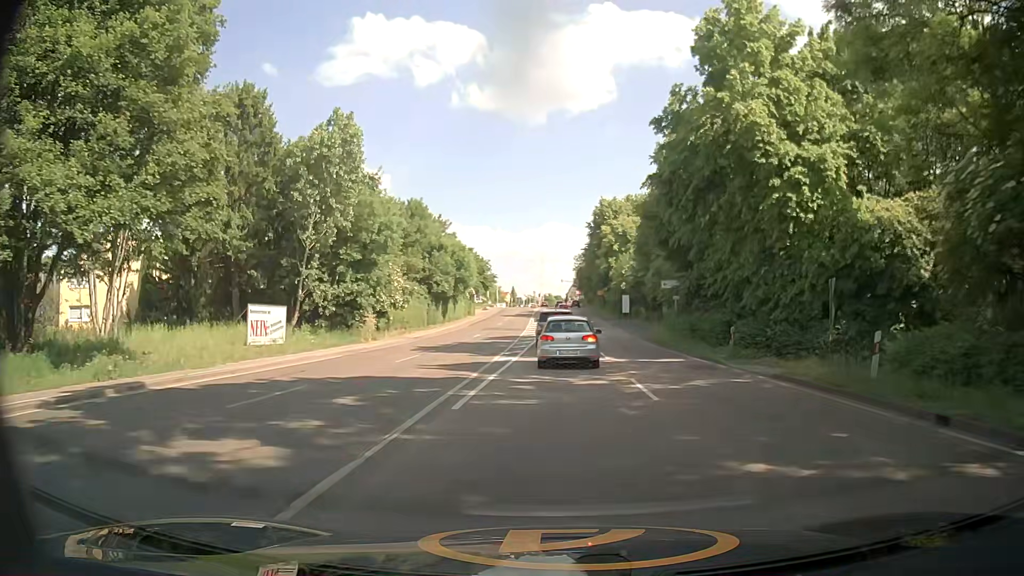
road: primary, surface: asphalt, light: Day
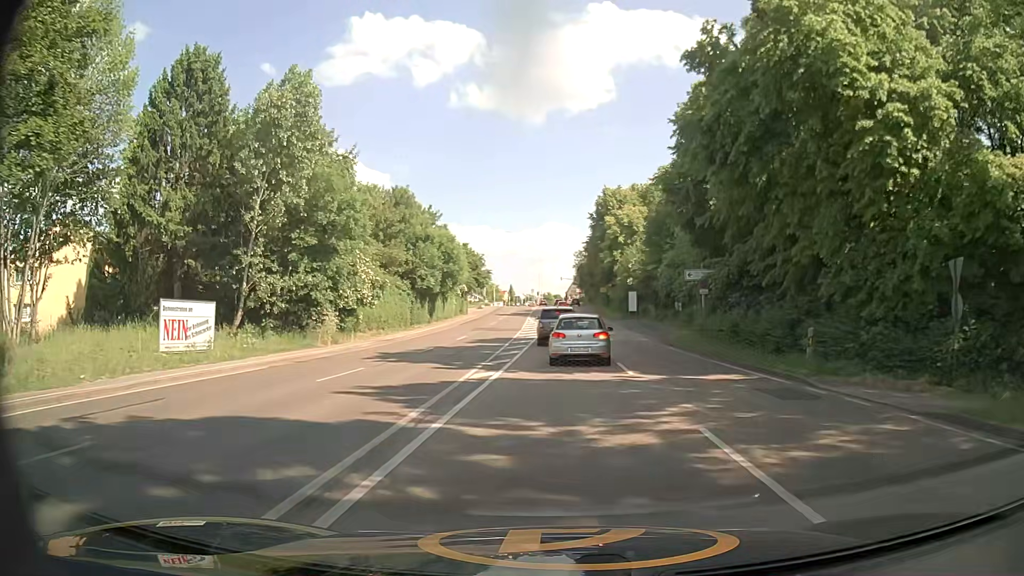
(0.0, +7.4) m; 0°
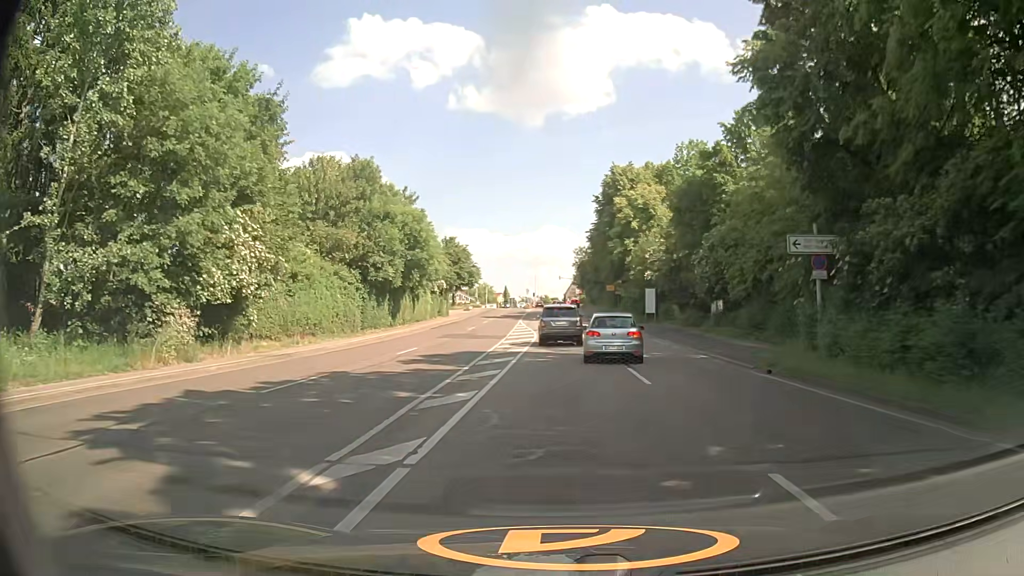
(+0.1, +14.5) m; +1°
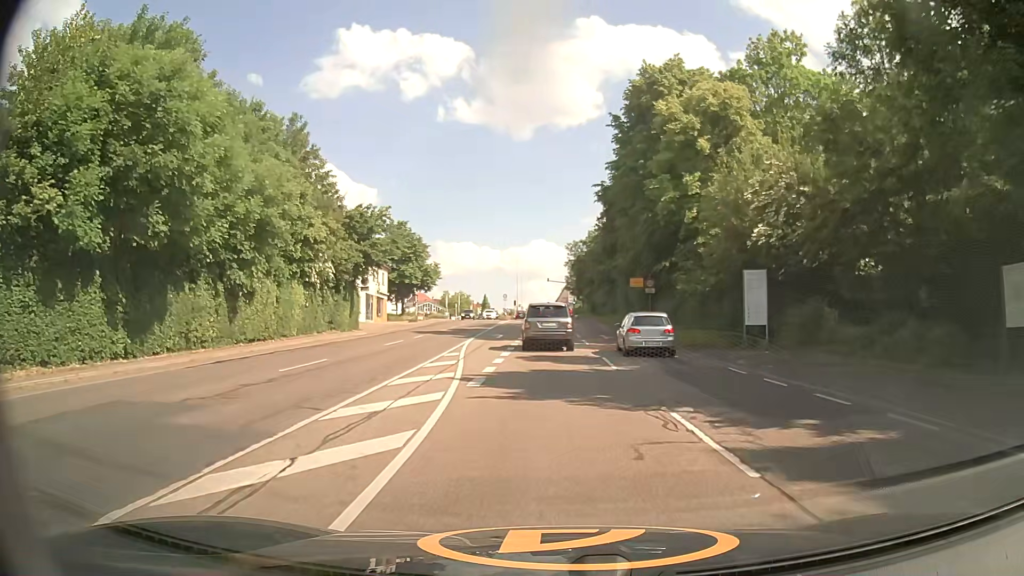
(+0.2, +32.2) m; +1°
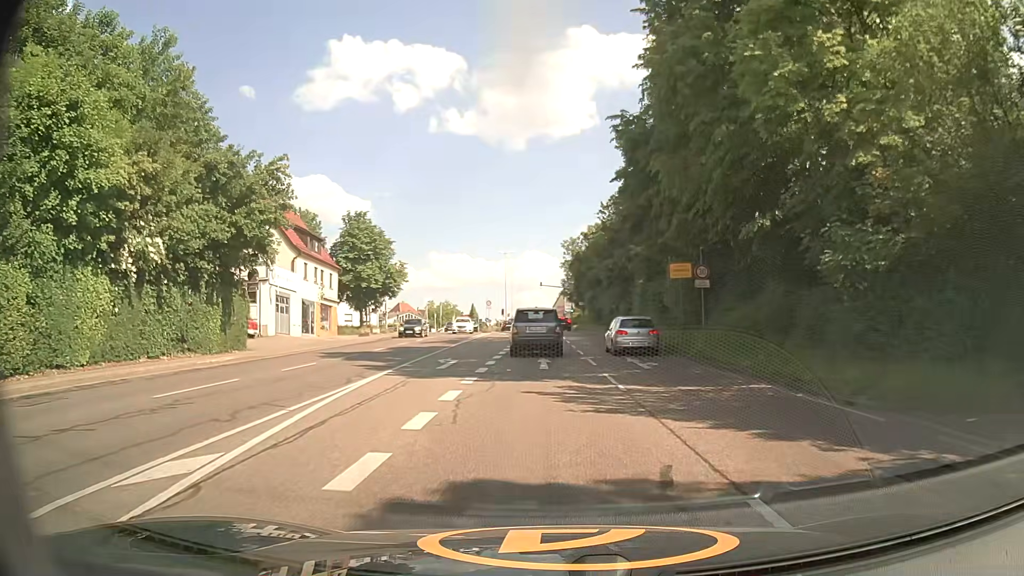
(+0.1, +16.8) m; 0°
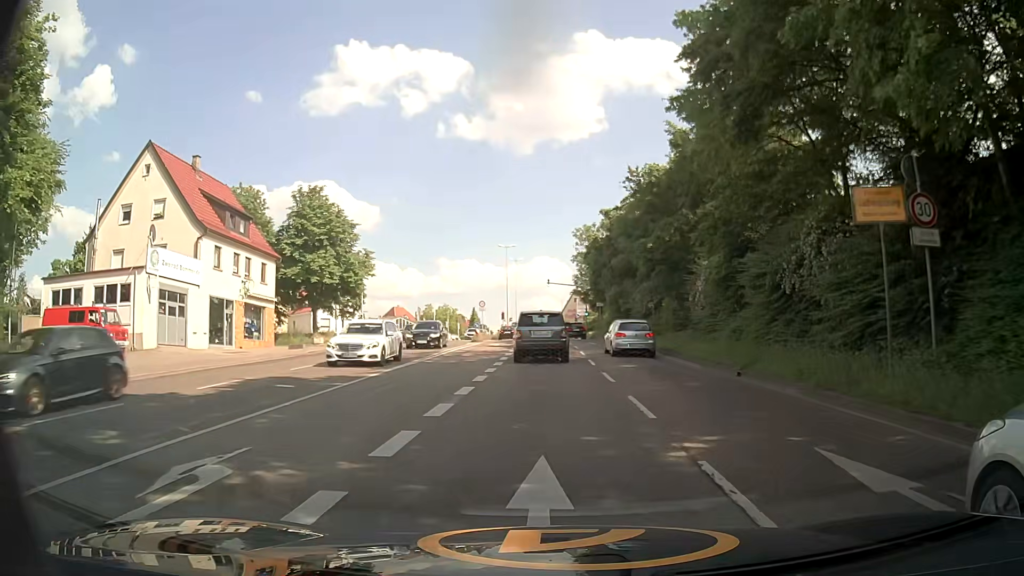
(-0.1, +16.7) m; 0°
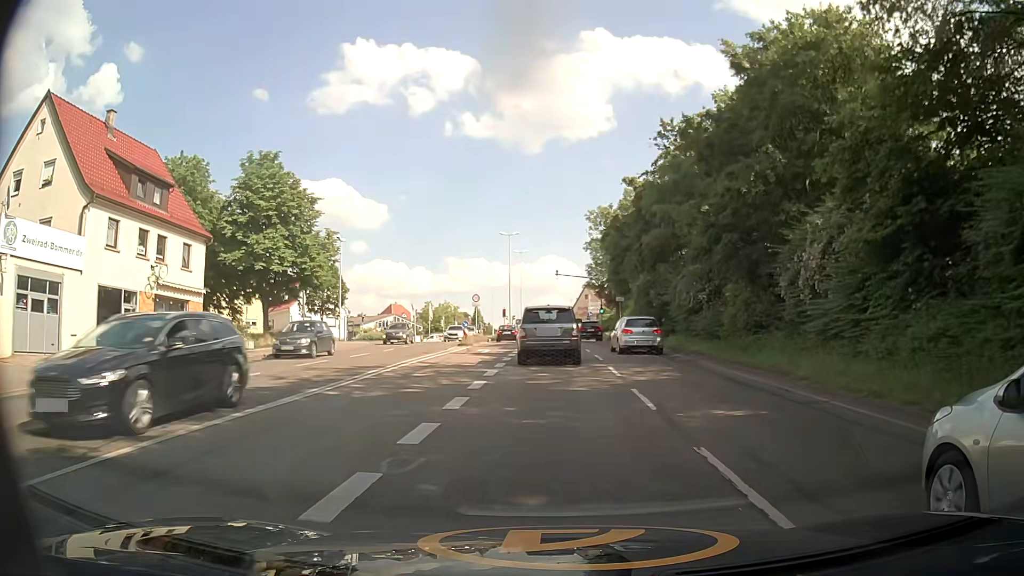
(-0.2, +11.4) m; -2°
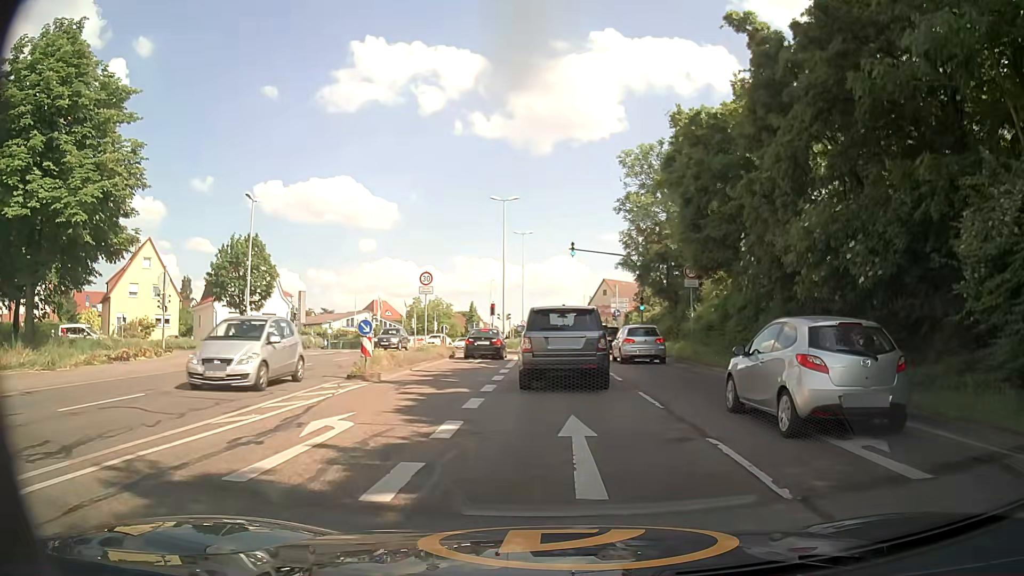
(0.0, +23.3) m; 0°
(0, +10) (0, +20) (0, +30) (0, +40) (-1, +50) (-1, +60) (-1, +70) (-1, +80) (-1, +90) (-2, +100) m
